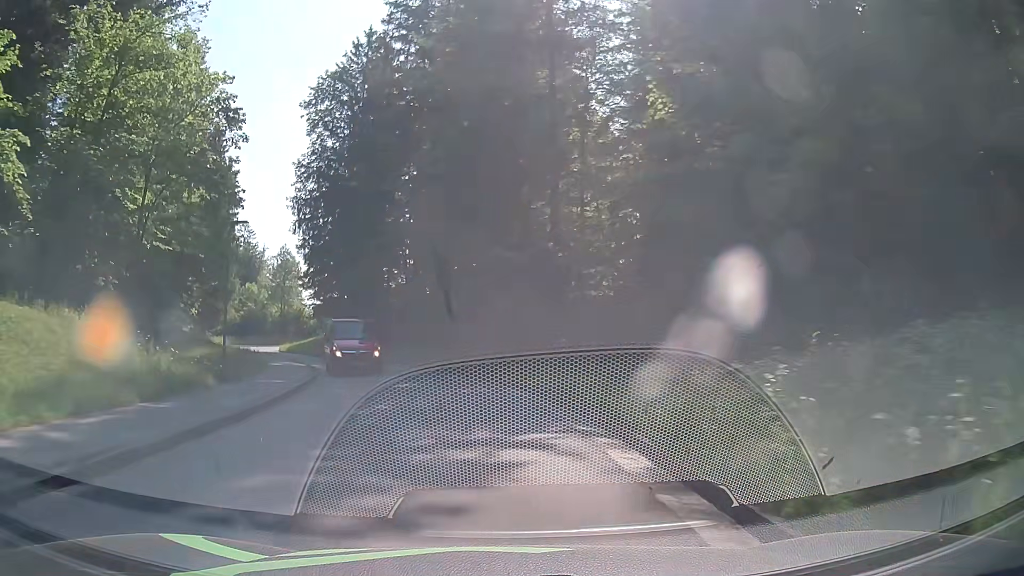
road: tertiary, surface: asphalt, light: Day
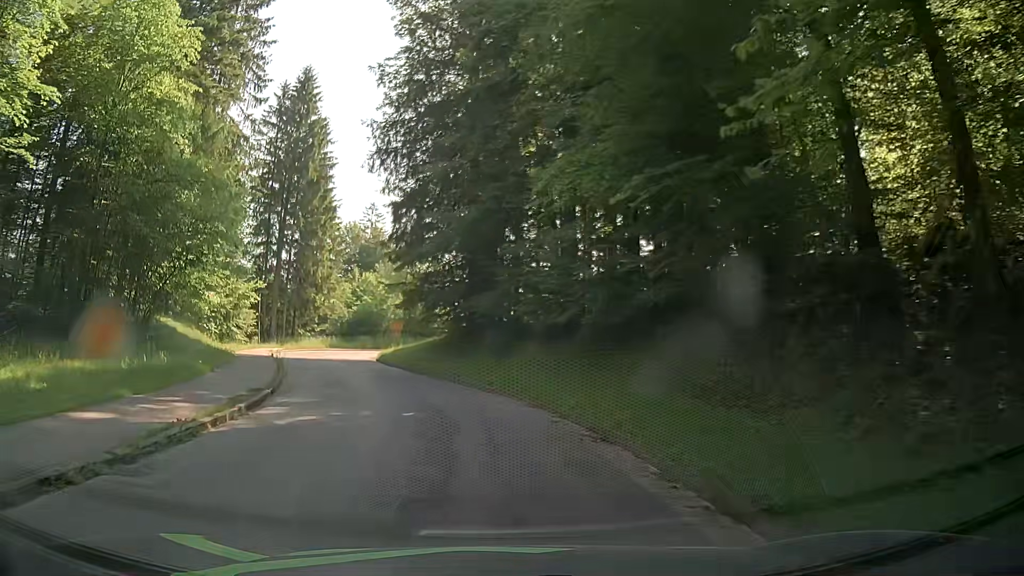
(-2.3, +23.3) m; -15°
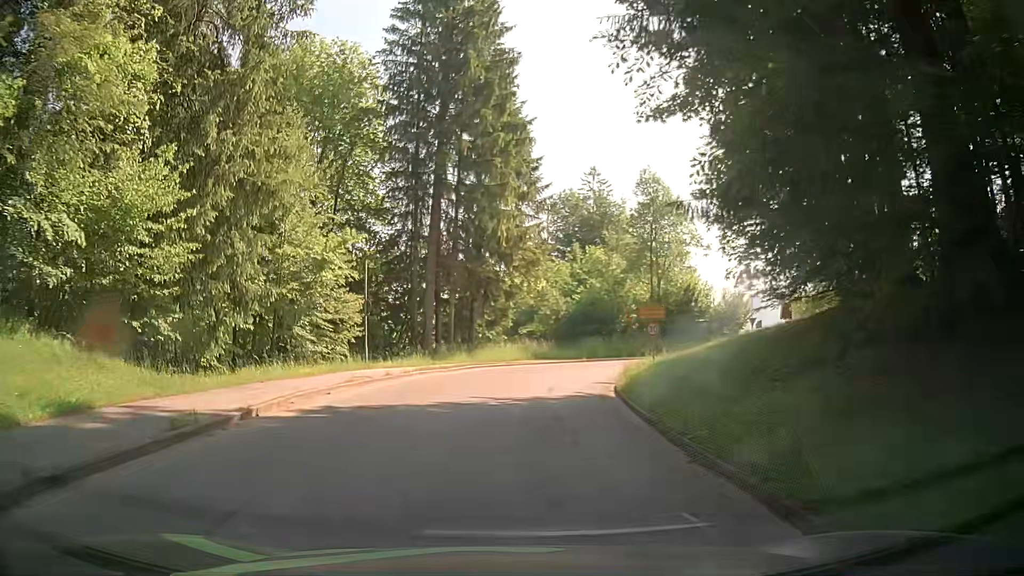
(-4.5, +28.5) m; -19°
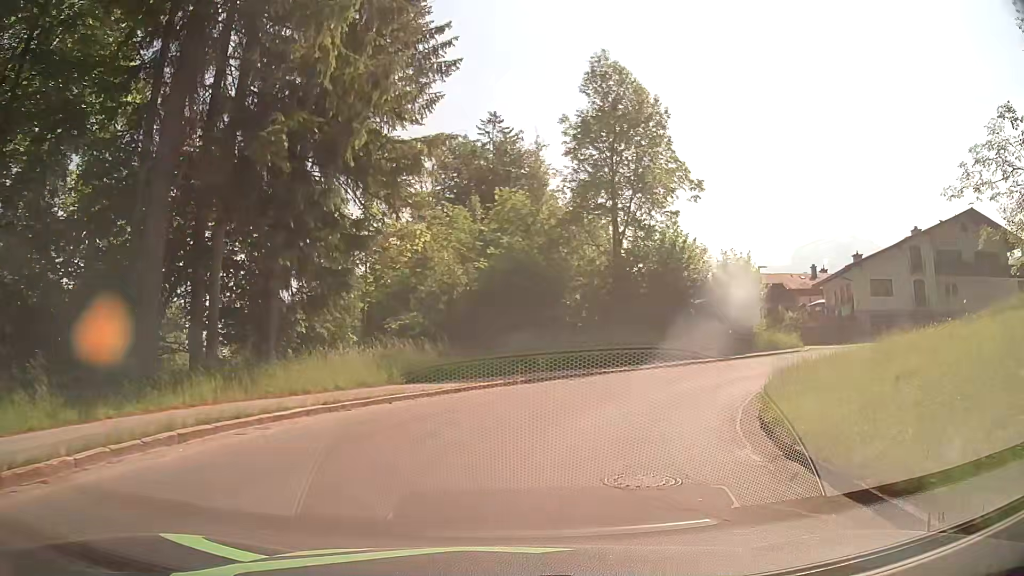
(+1.2, +23.6) m; +11°
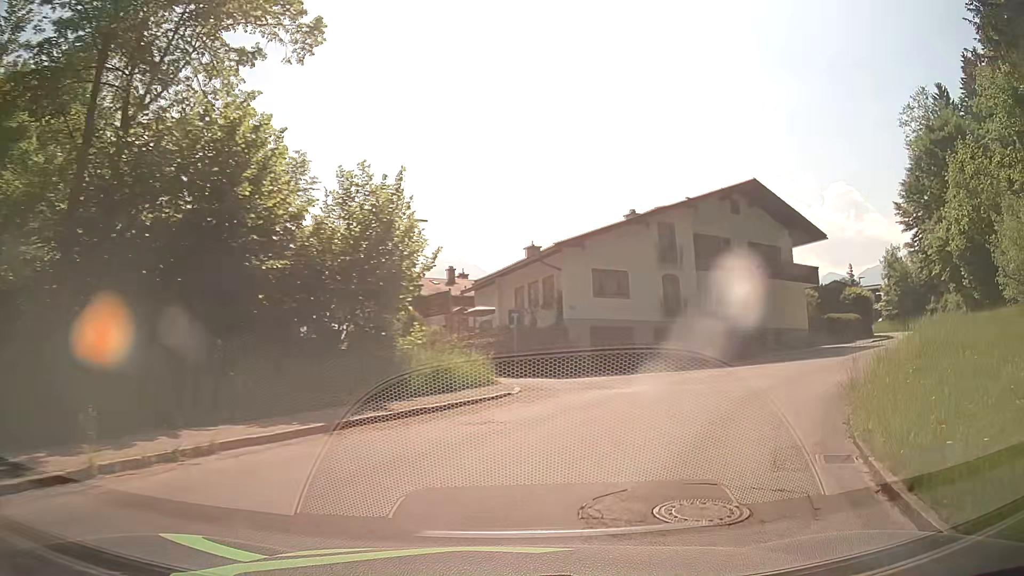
(+5.0, +19.9) m; +34°
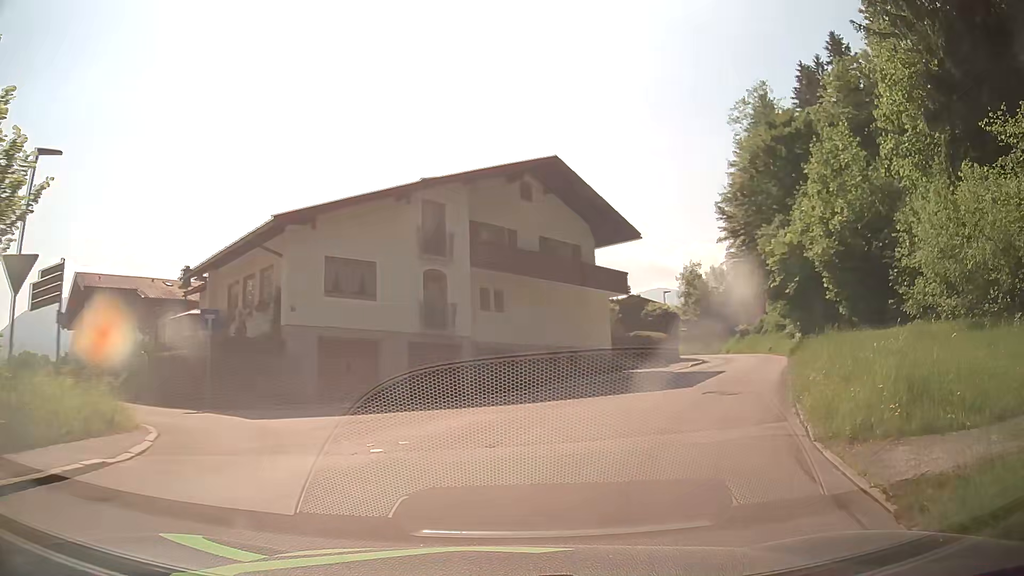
(+1.4, +8.4) m; +19°
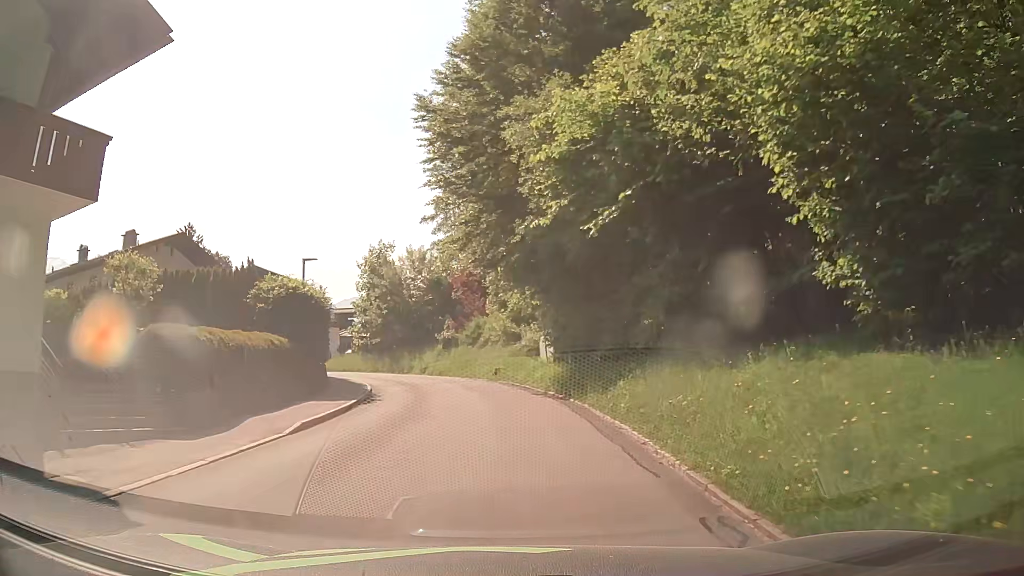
(+7.6, +21.5) m; +27°
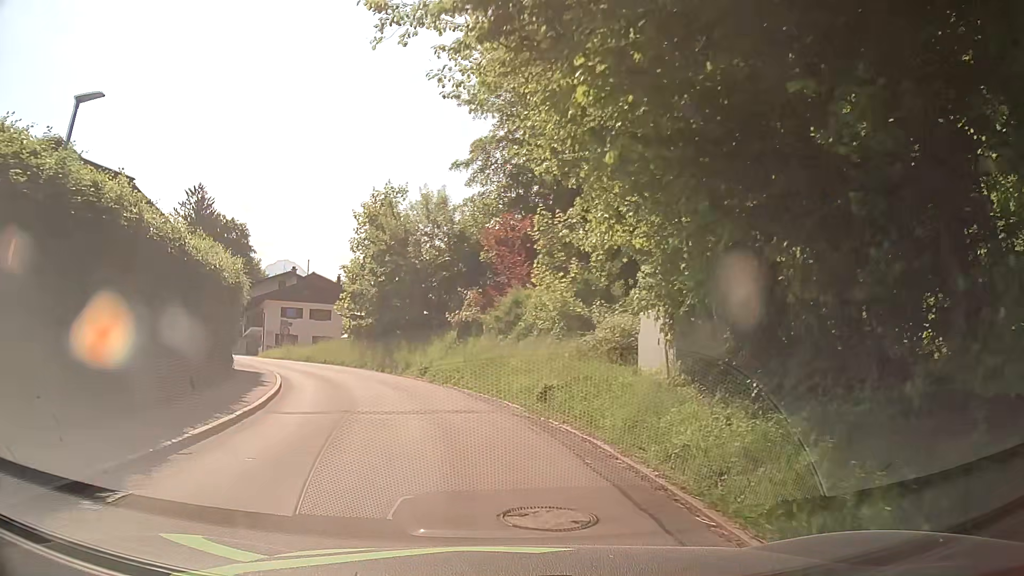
(-0.2, +17.0) m; -3°
(-1, +10) (-3, +20) (-7, +29) (-12, +37) (-19, +45) (-26, +52) (-32, +60) (-37, +68) (-41, +77) (-44, +87) m
